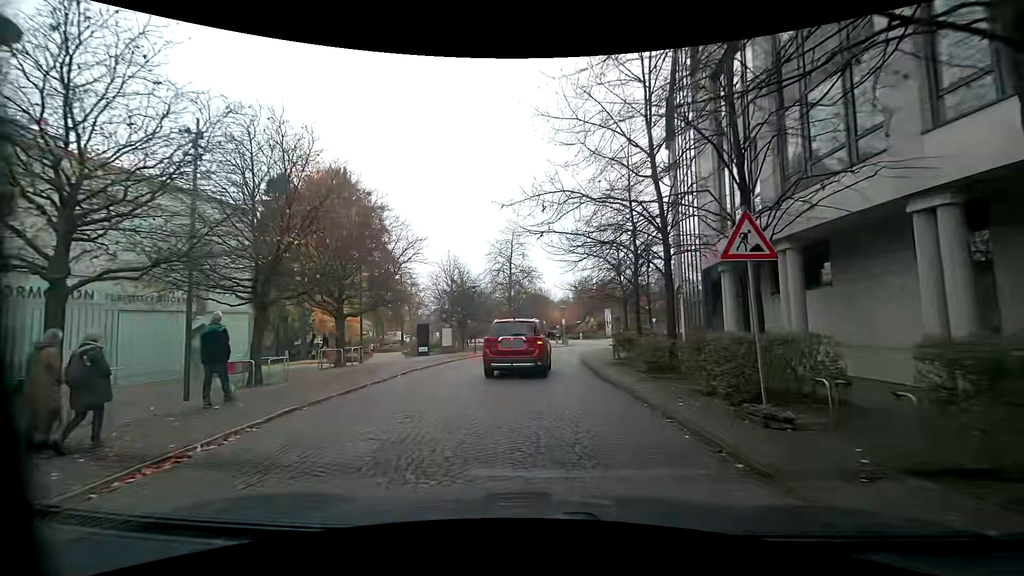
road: residential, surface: sett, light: Day
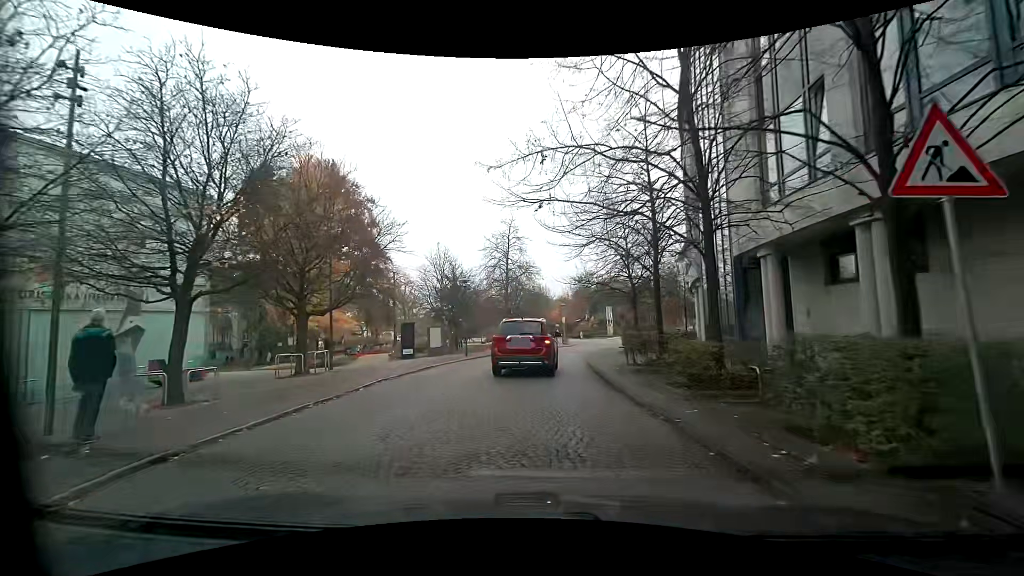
(0.0, +3.5) m; 0°
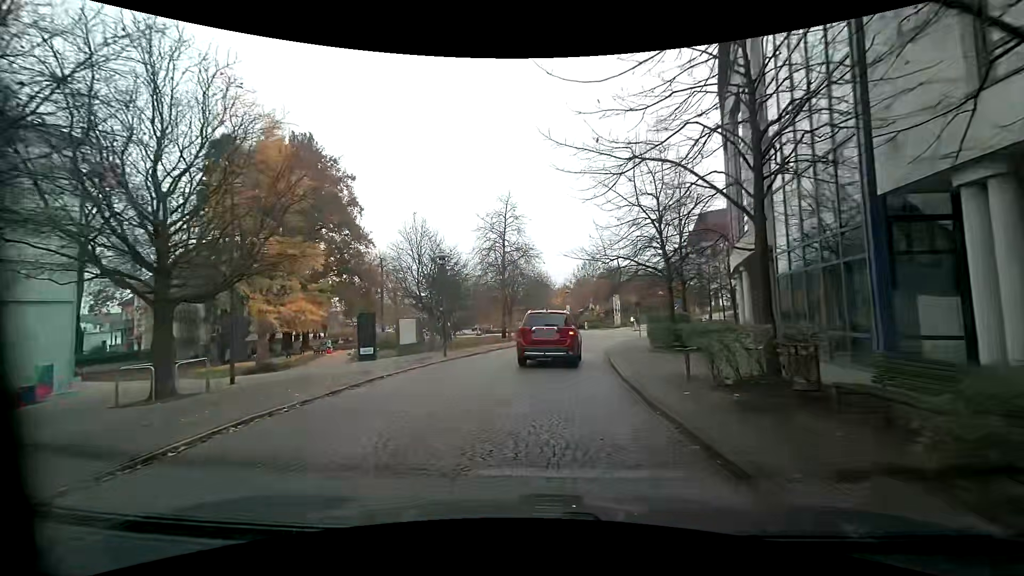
(0.0, +7.1) m; +2°
